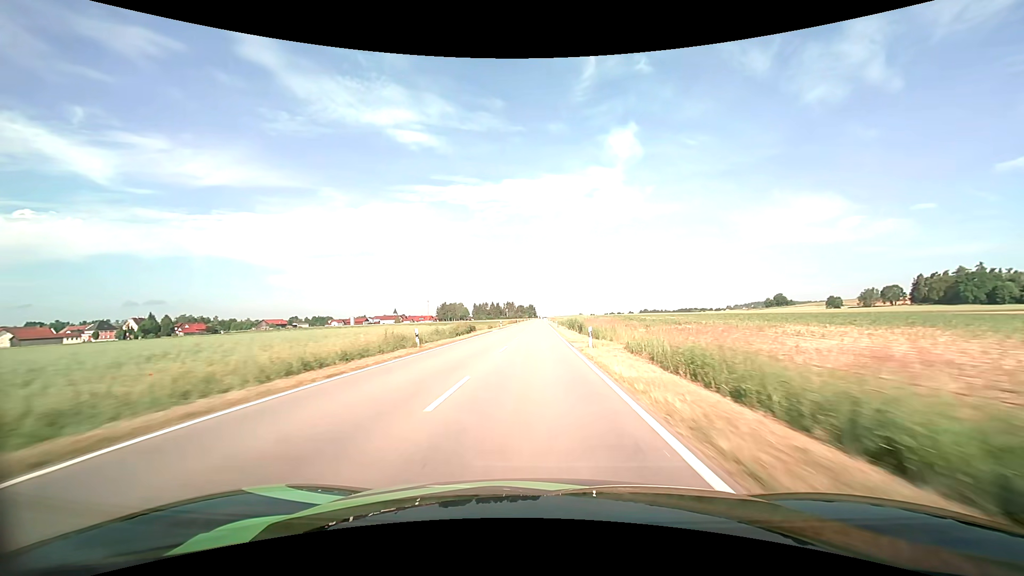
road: tertiary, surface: asphalt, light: Day
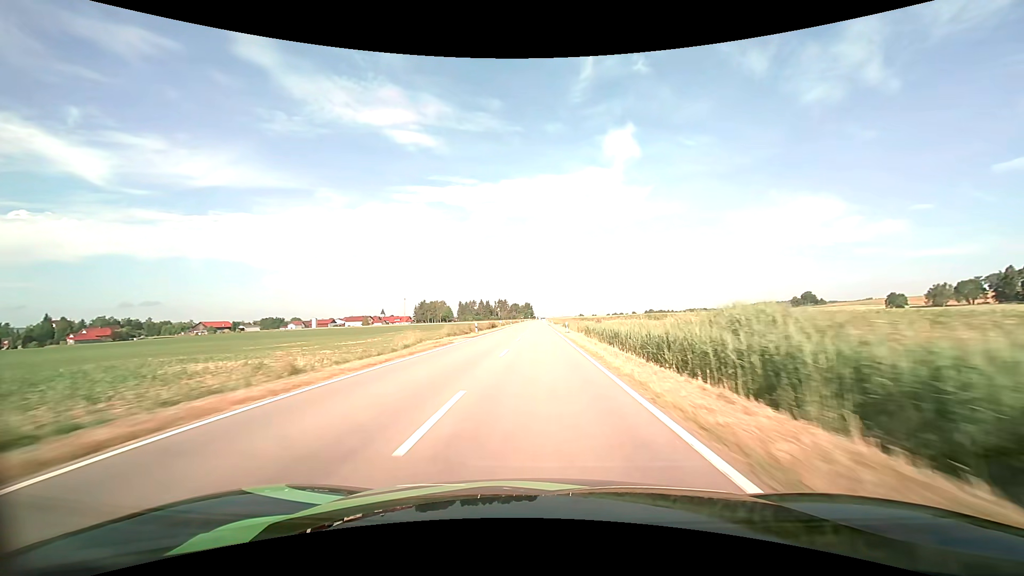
(0.0, +77.4) m; 0°
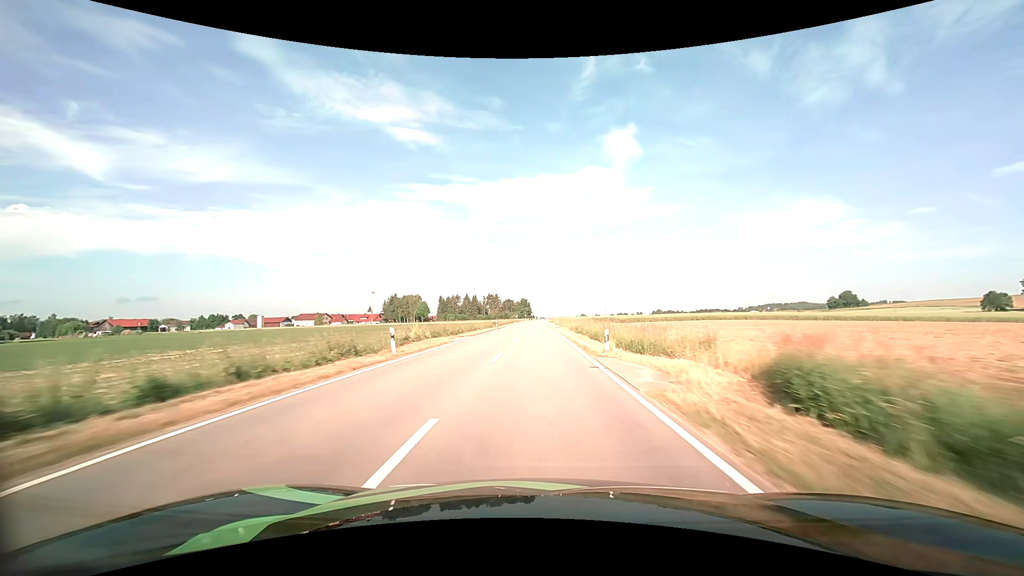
(0.0, +77.3) m; 0°
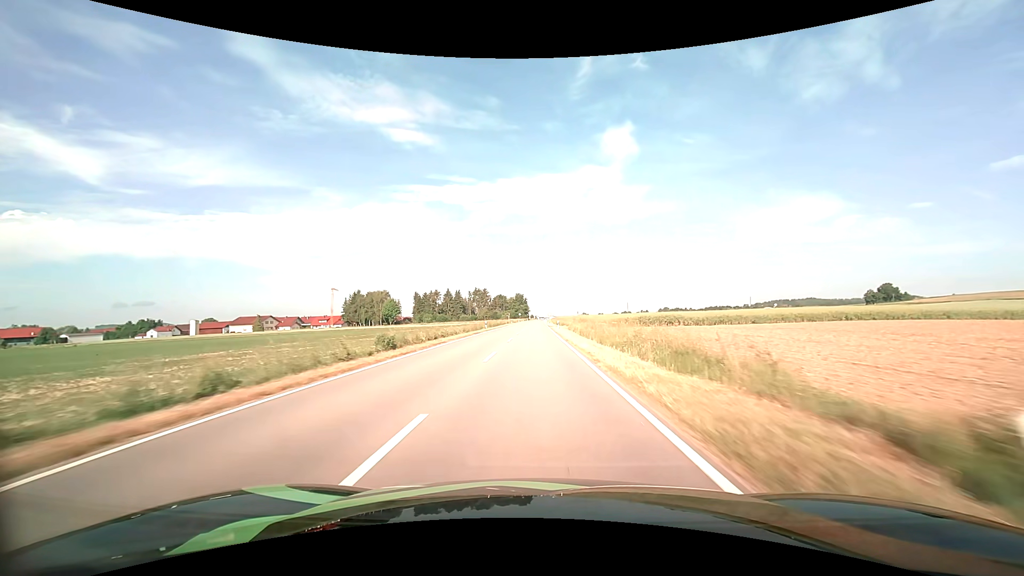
(+0.2, +61.8) m; 0°
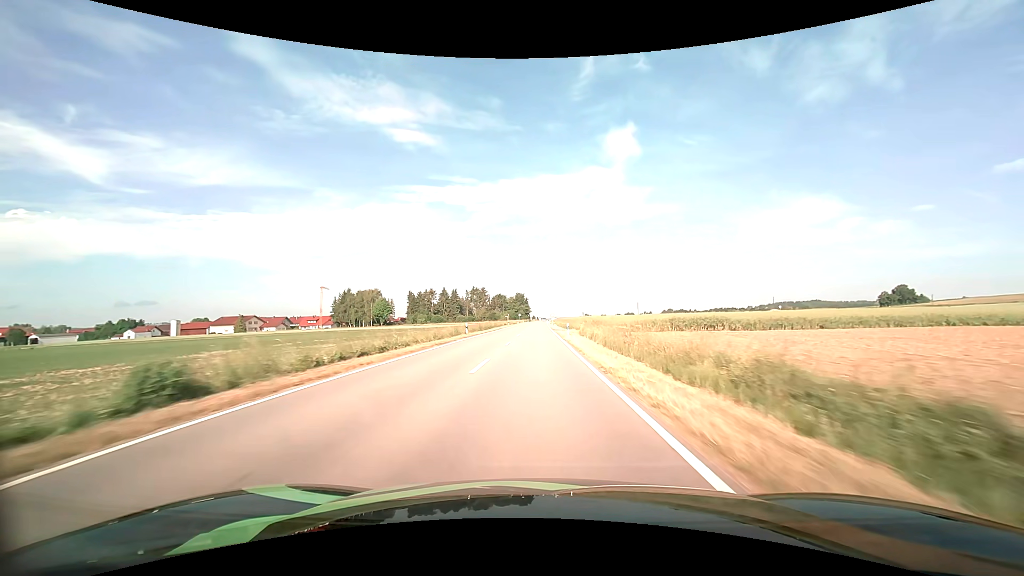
(0.0, +15.5) m; 0°
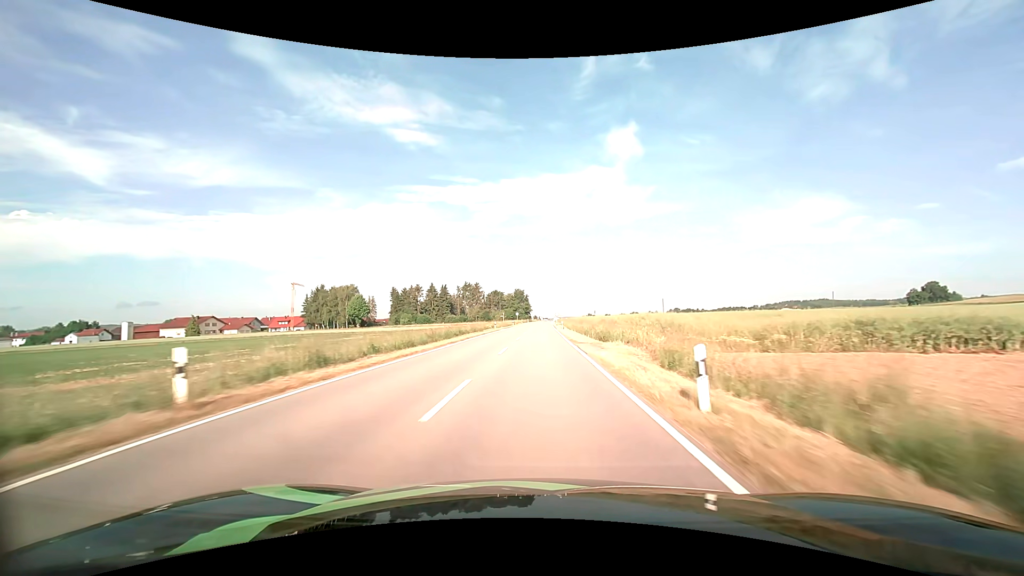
(-0.1, +31.0) m; 0°
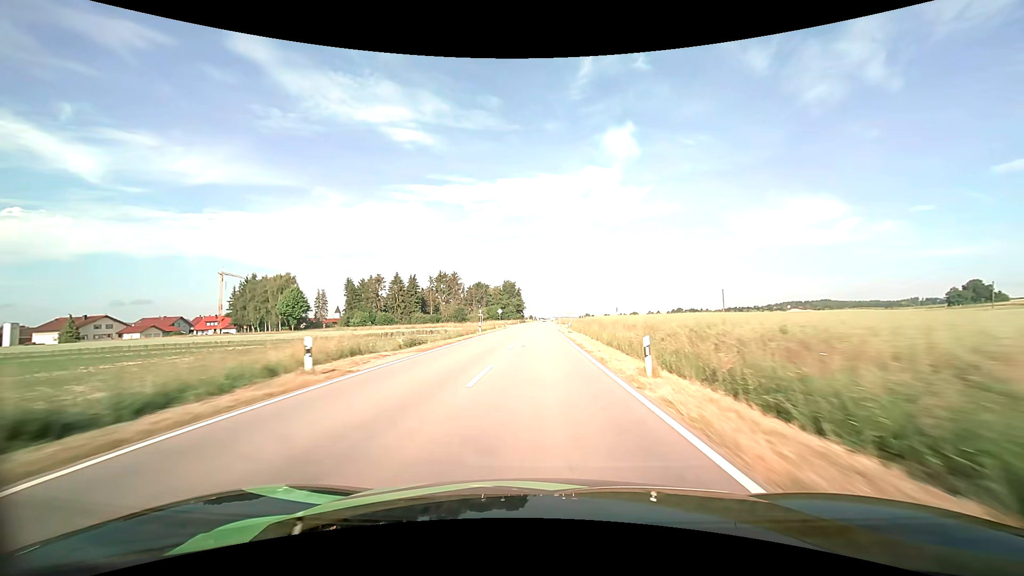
(+0.2, +46.4) m; 0°
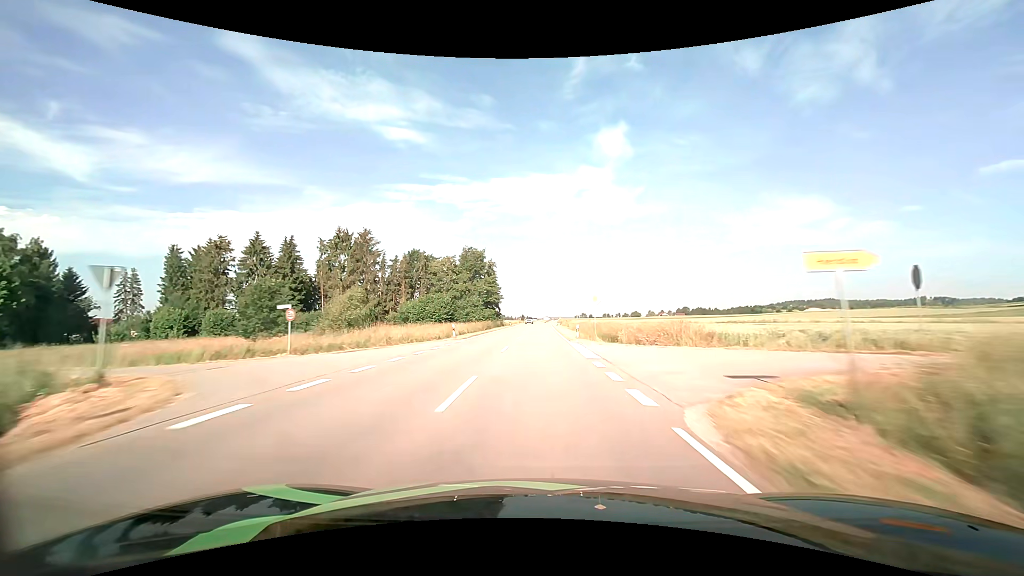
(+0.7, +77.3) m; +1°
(0, +10) (0, +20) (0, +30) (0, +40) (0, +50) (0, +60) (0, +70) (0, +80) (+1, +90) (+1, +100) m
